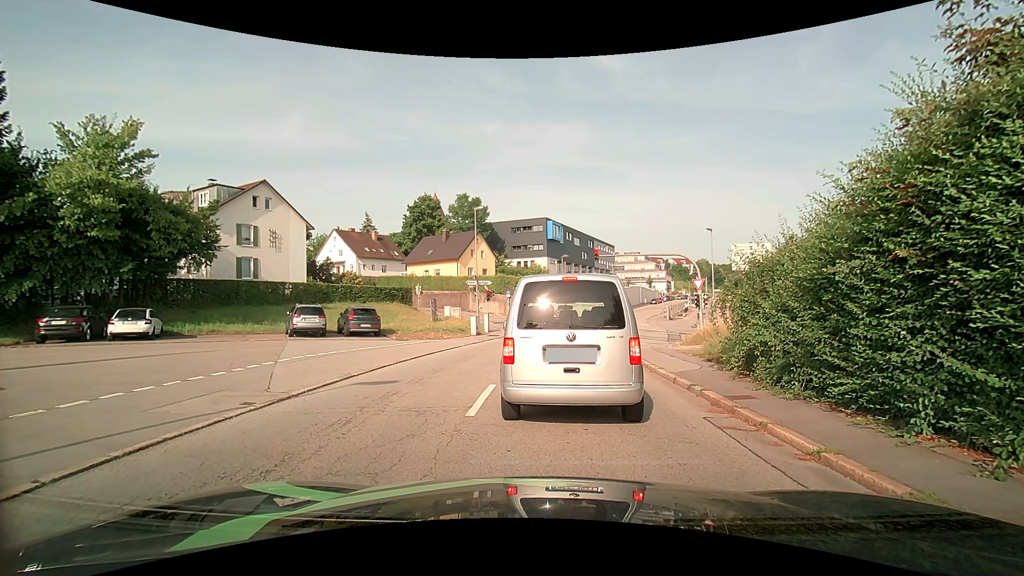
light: Day
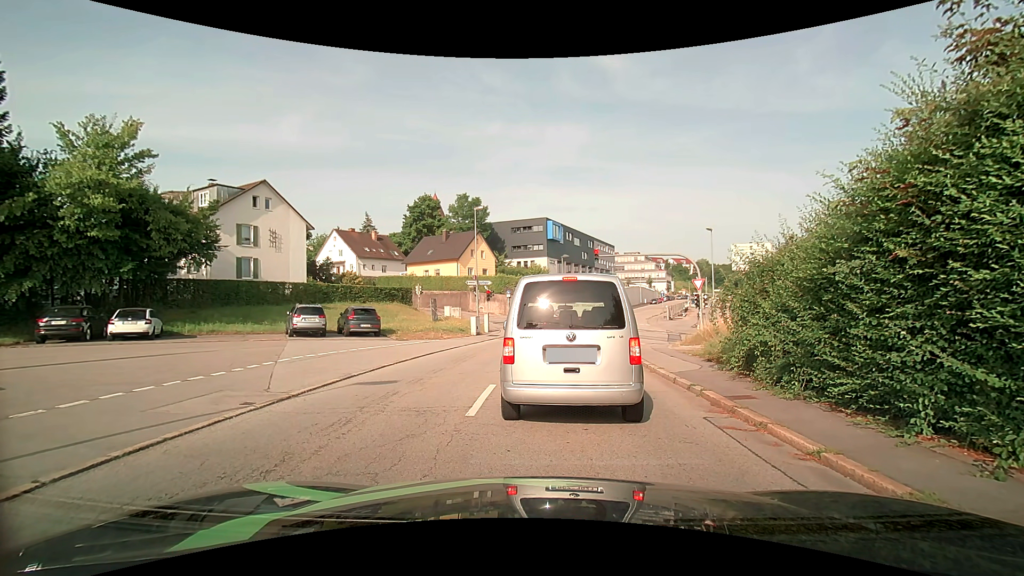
(0.0, 0.0) m; 0°
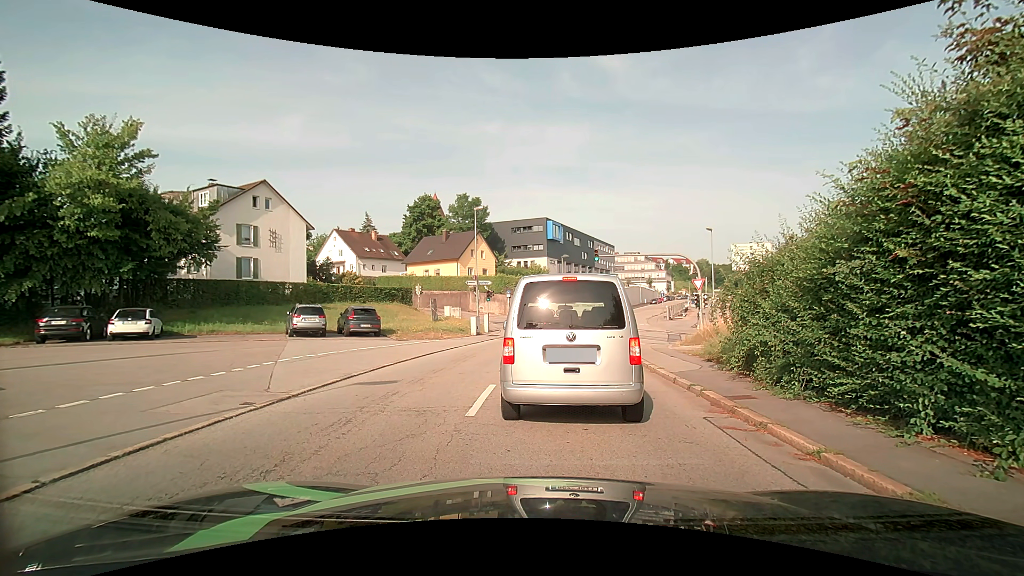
(0.0, 0.0) m; 0°
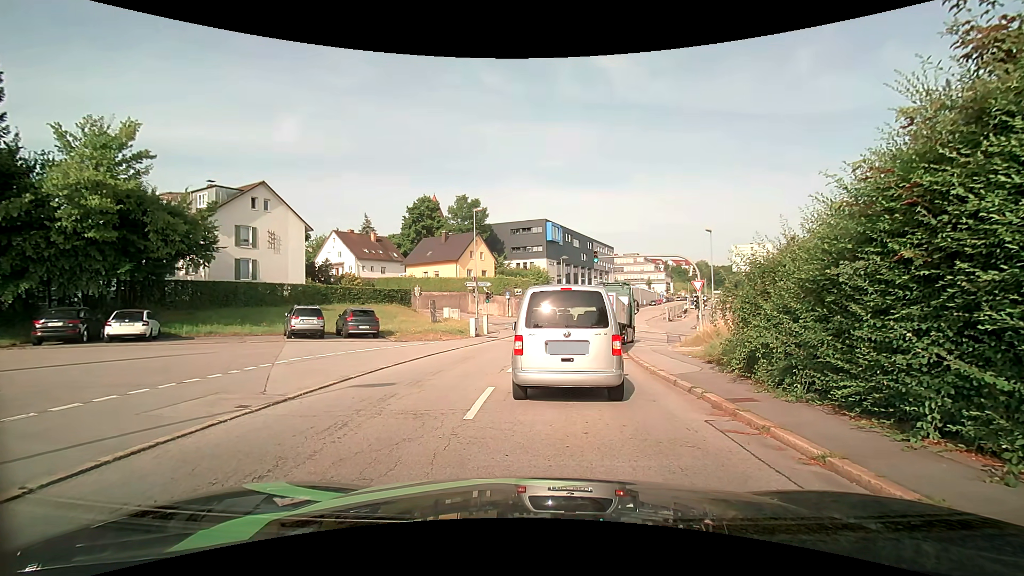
(0.0, +0.1) m; 0°
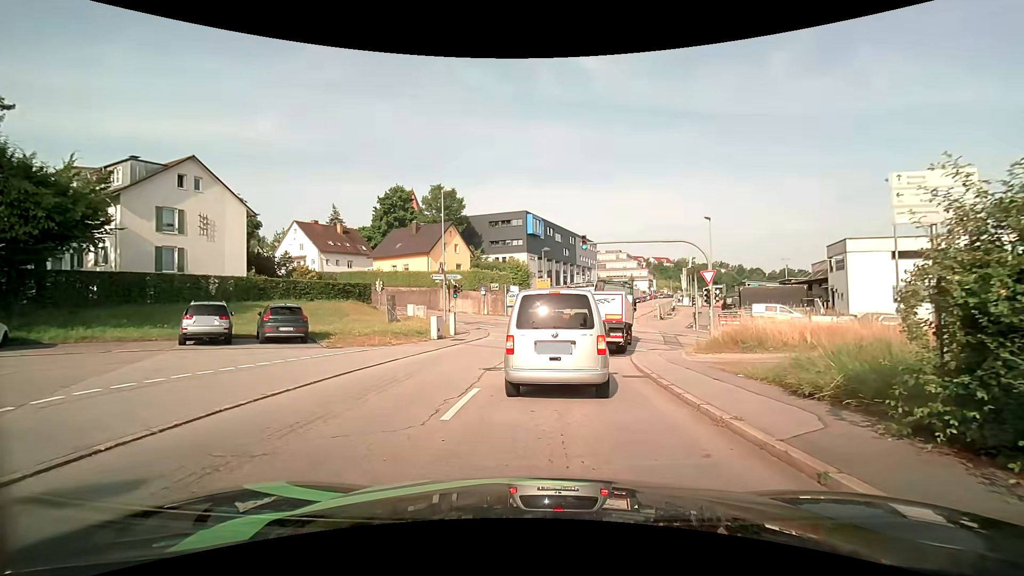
(+0.4, +6.3) m; +4°
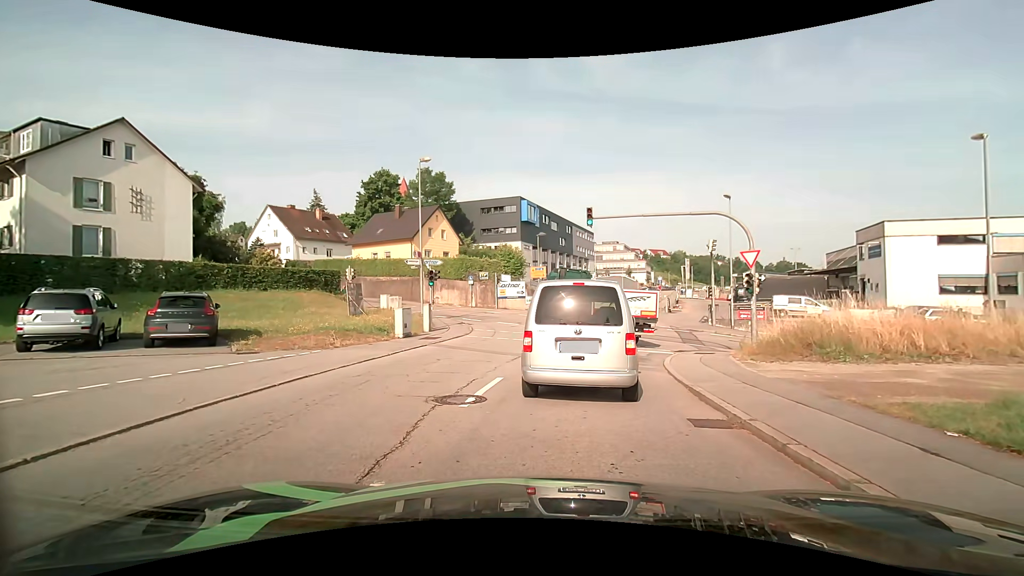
(+0.1, +5.5) m; +2°
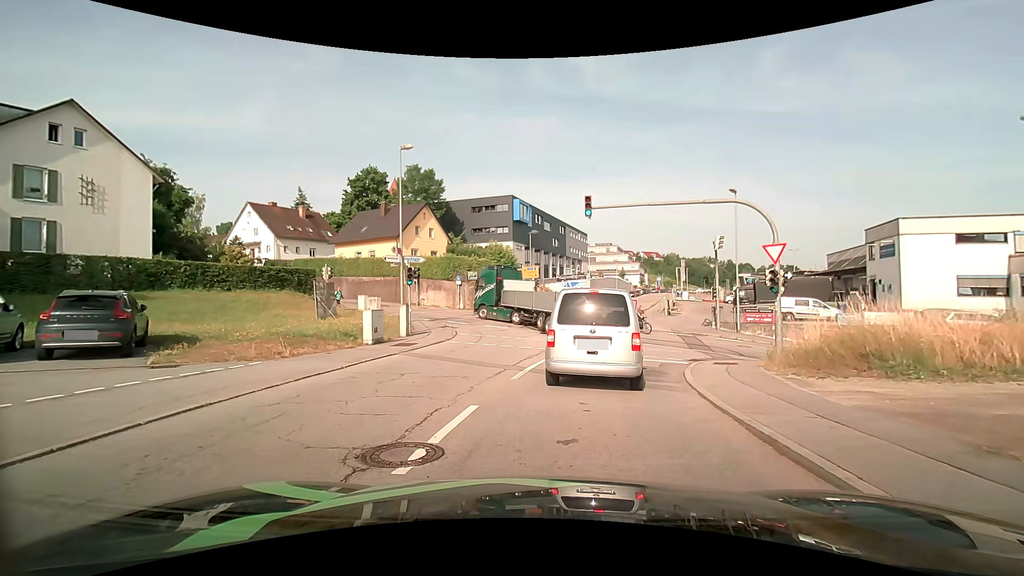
(0.0, +2.9) m; 0°
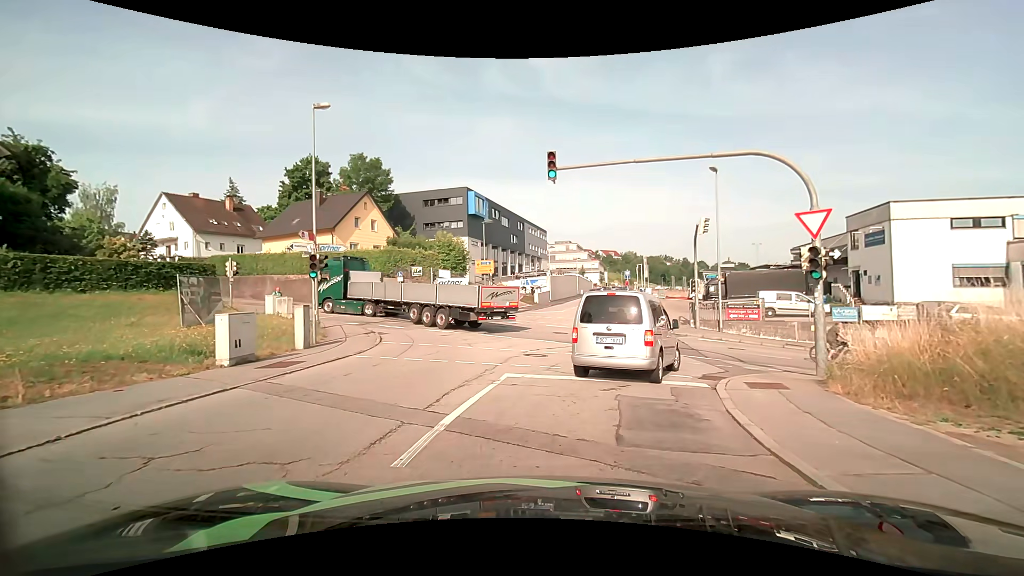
(+0.2, +5.8) m; +4°
(0, +10) (+1, +20) (-2, +29) (-11, +35) (-20, +38) (-30, +41) (-39, +45) (-48, +48) (-58, +52) (-67, +55) m
